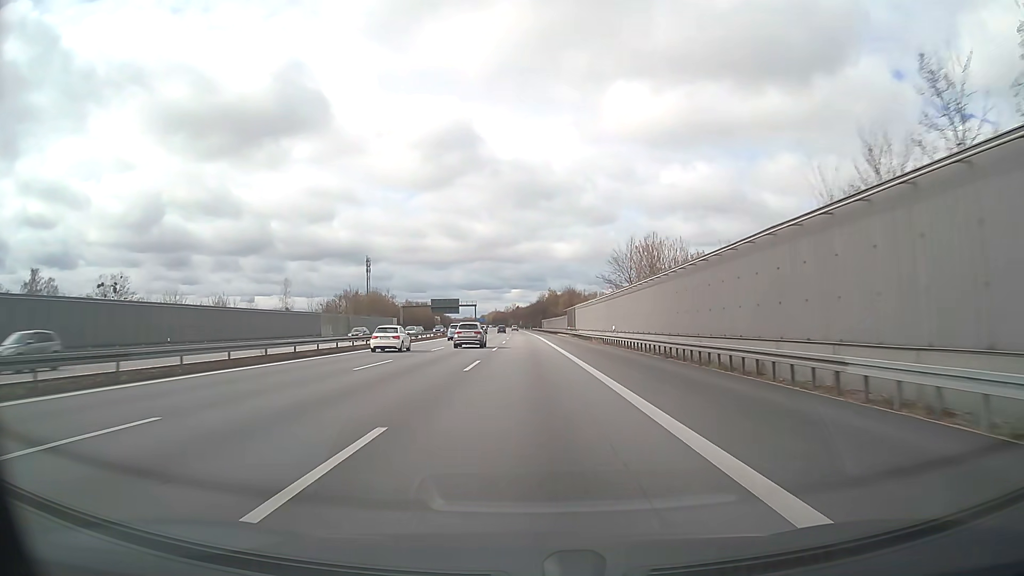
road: motorway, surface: asphalt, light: Day
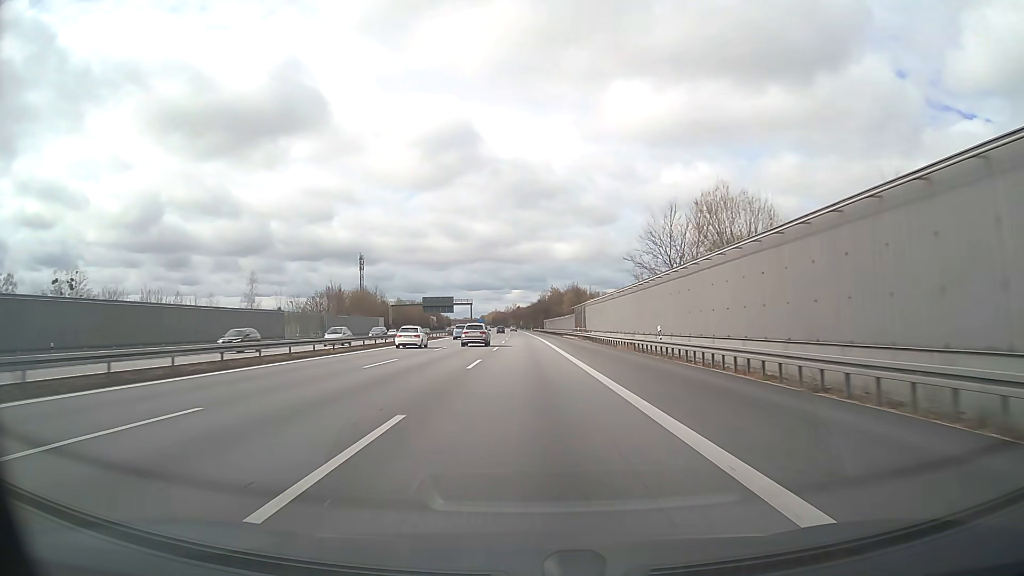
(0.0, +16.6) m; 0°
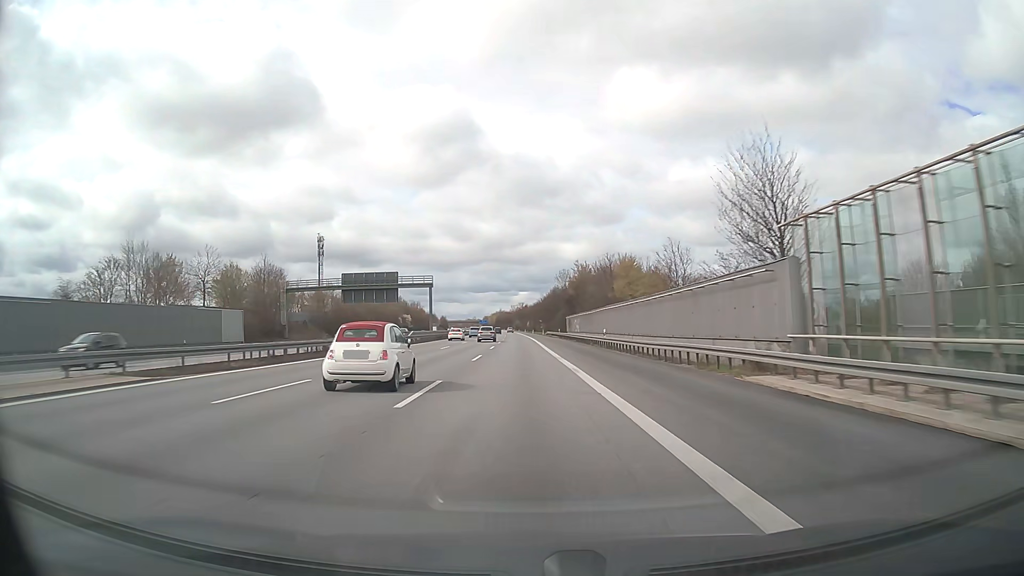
(-0.4, +82.9) m; -1°
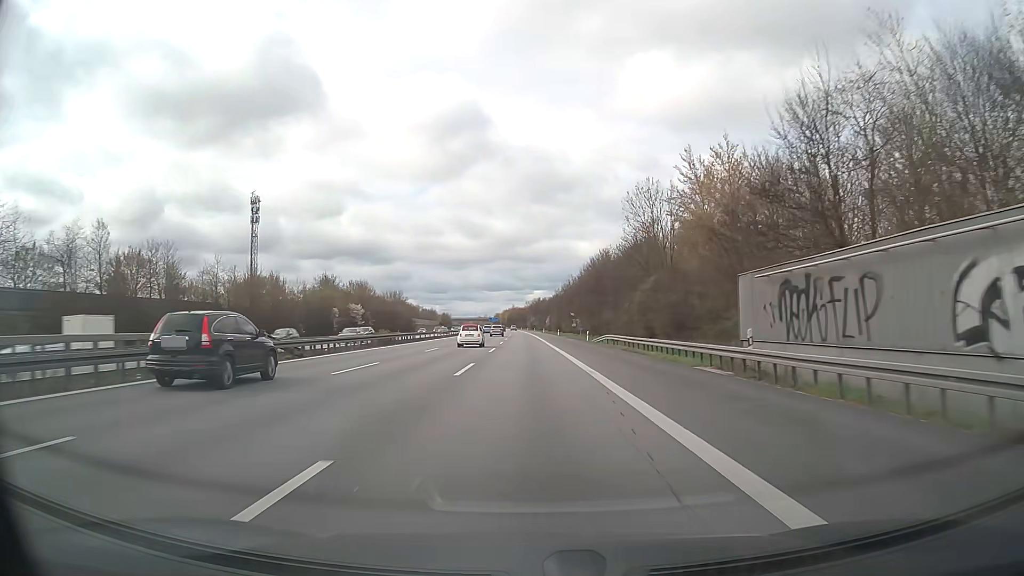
(-1.2, +83.0) m; -1°
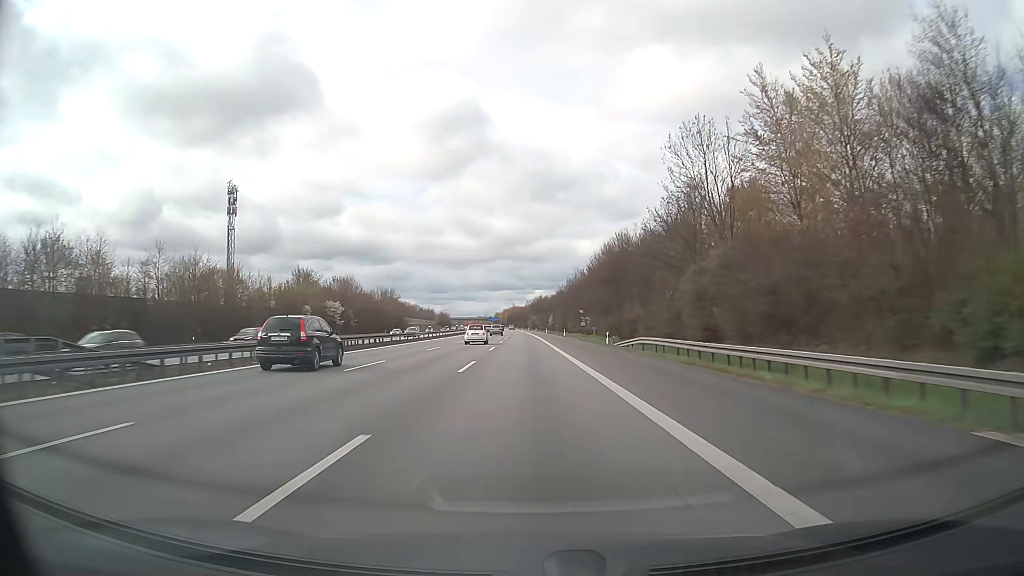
(0.0, +16.6) m; 0°
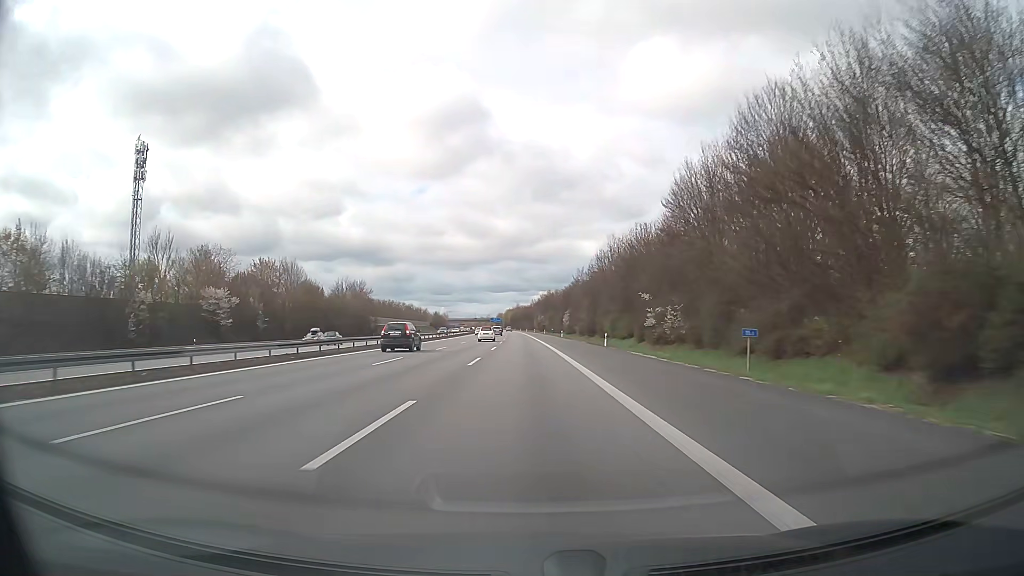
(-0.1, +49.8) m; 0°
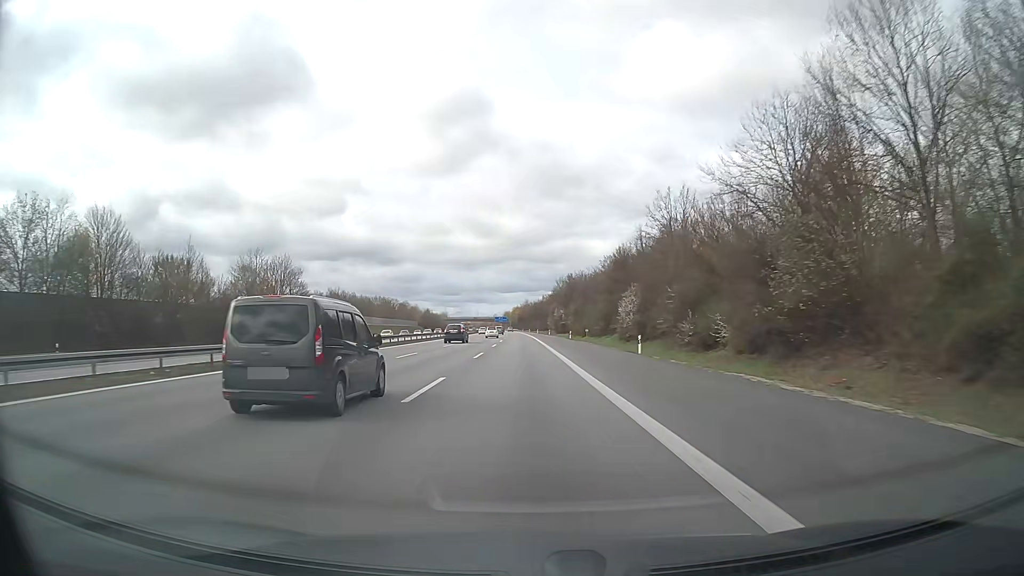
(-0.4, +66.4) m; -1°
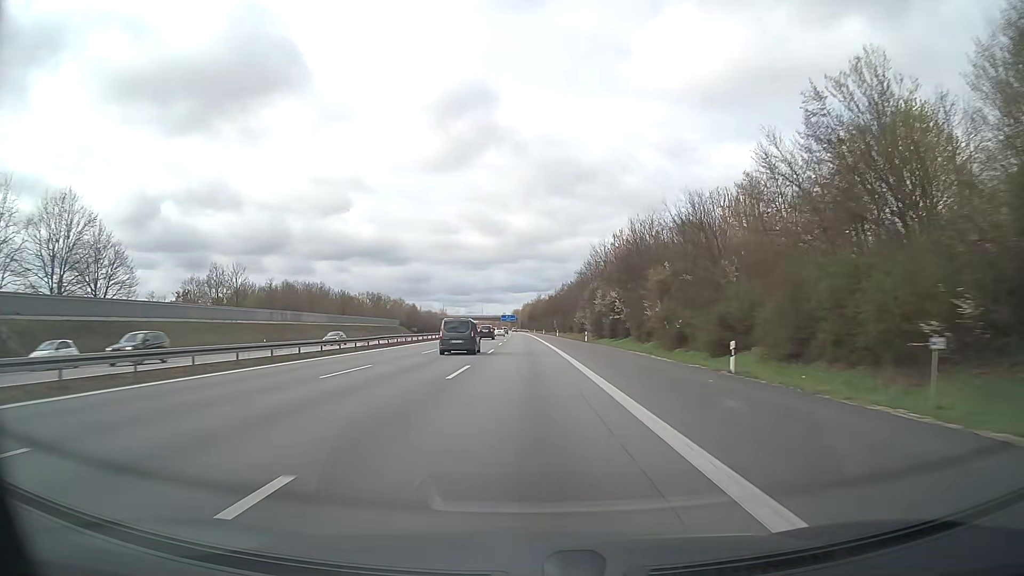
(-0.6, +66.4) m; -1°
(0, +10) (0, +20) (0, +30) (0, +40) (0, +50) (0, +60) (-1, +70) (-1, +80) (-1, +90) (-1, +100) m
